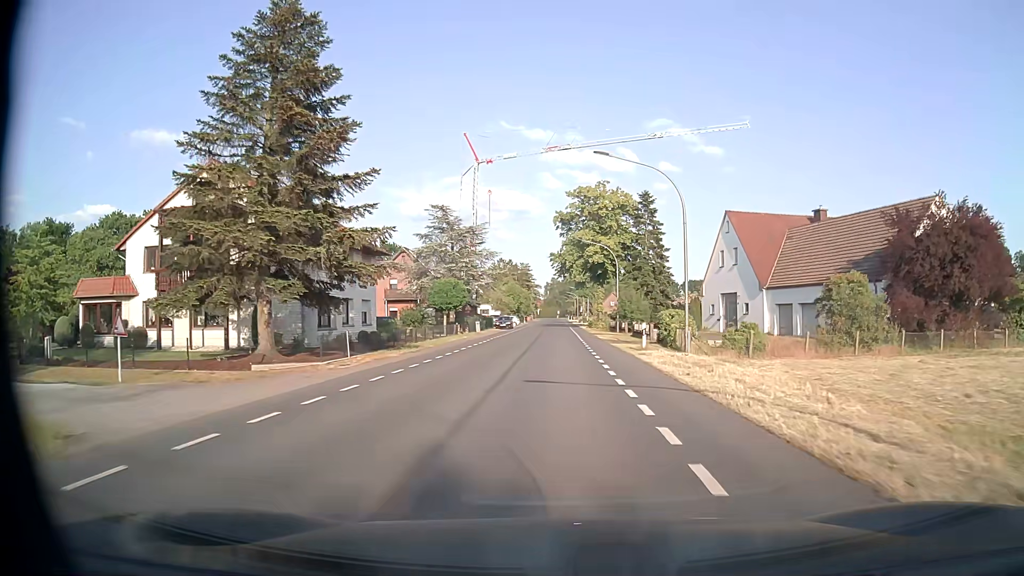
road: secondary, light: Day
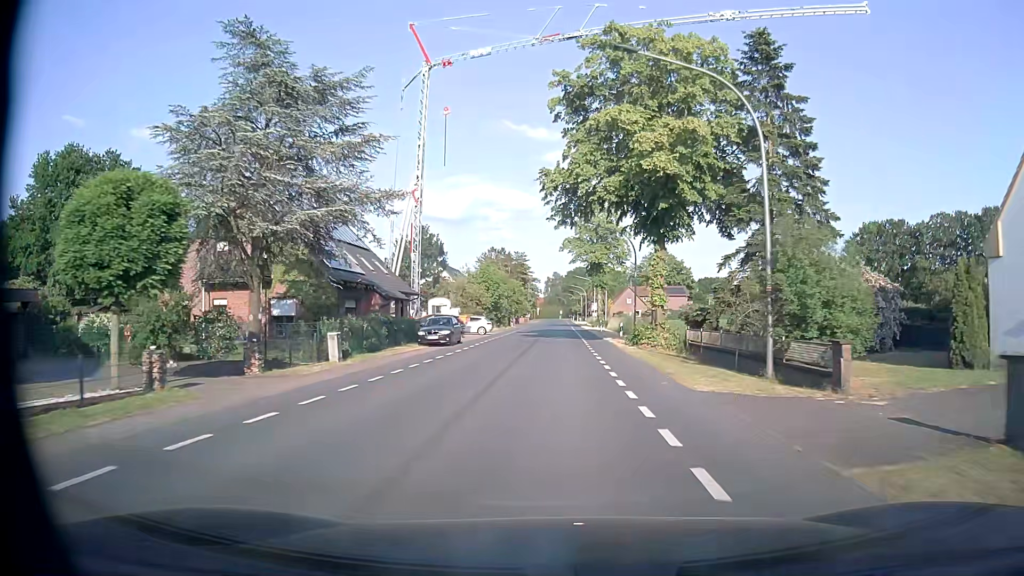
(+0.2, +40.5) m; 0°
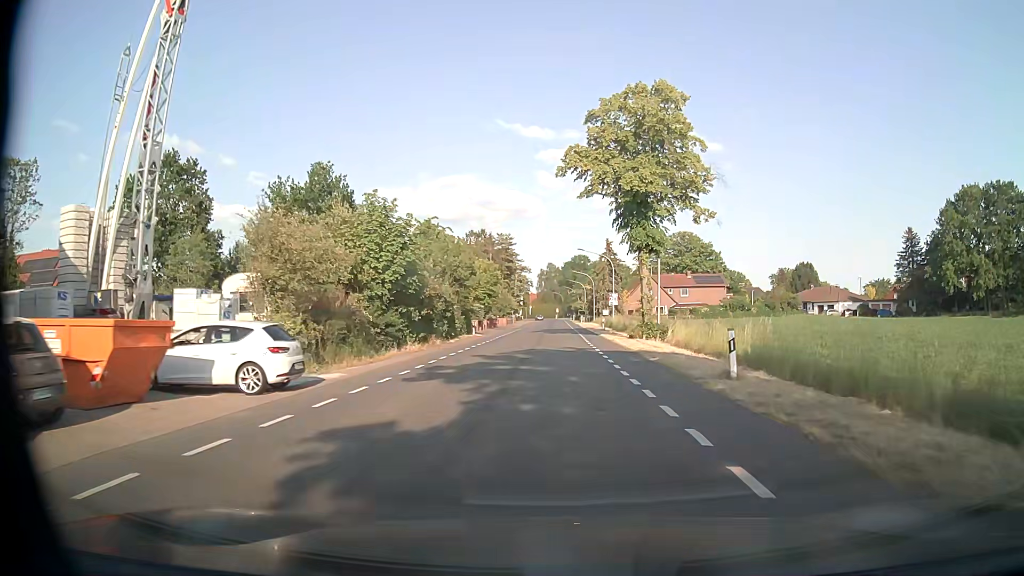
(-0.2, +40.3) m; 0°
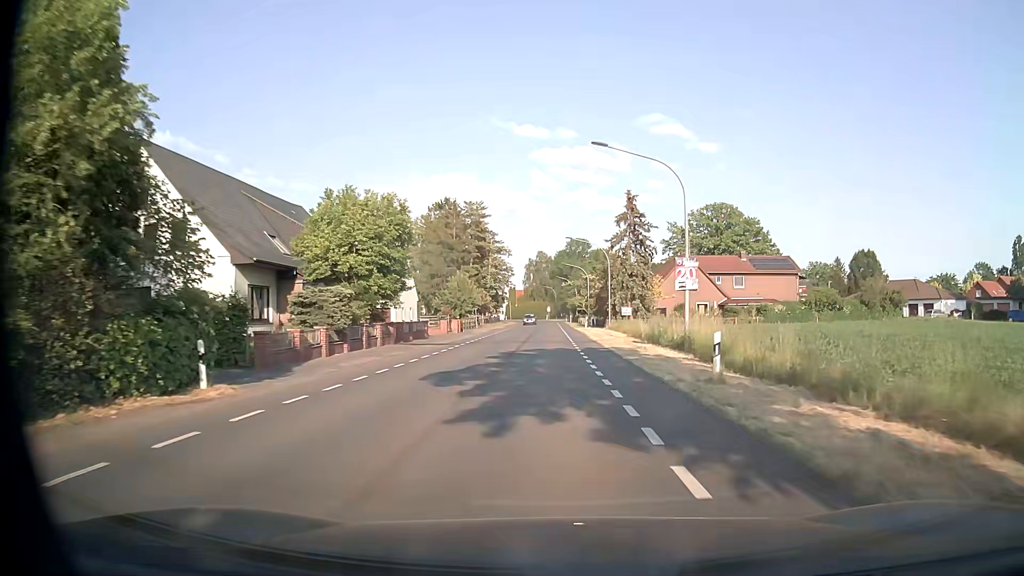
(+0.5, +40.3) m; +1°
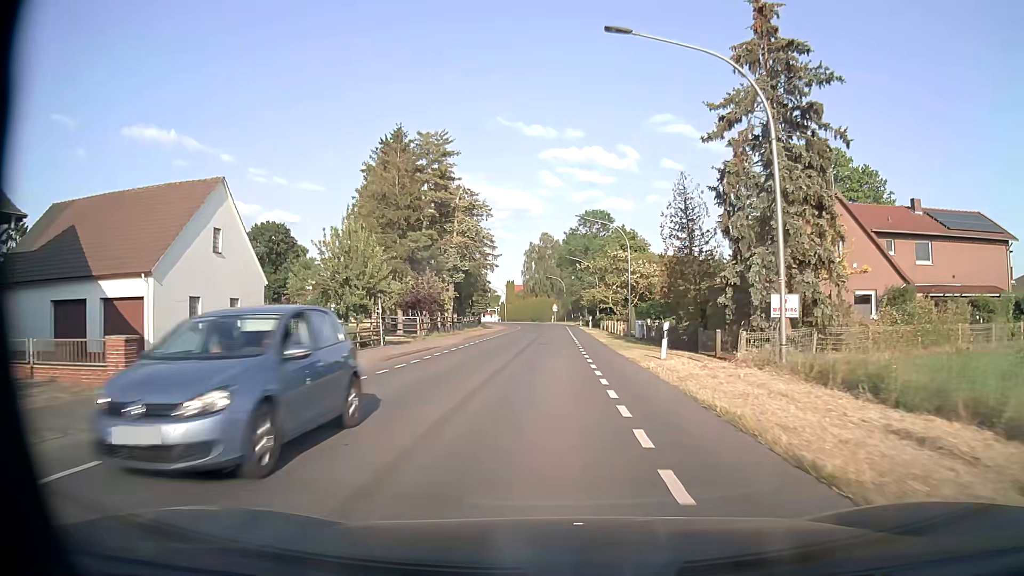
(-0.5, +40.4) m; -1°
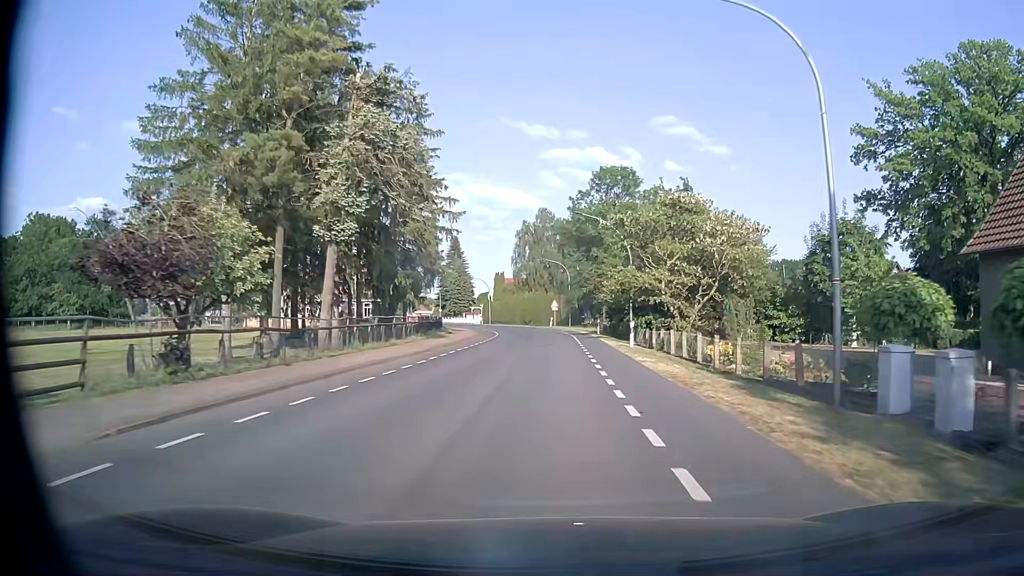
(-0.1, +32.2) m; 0°
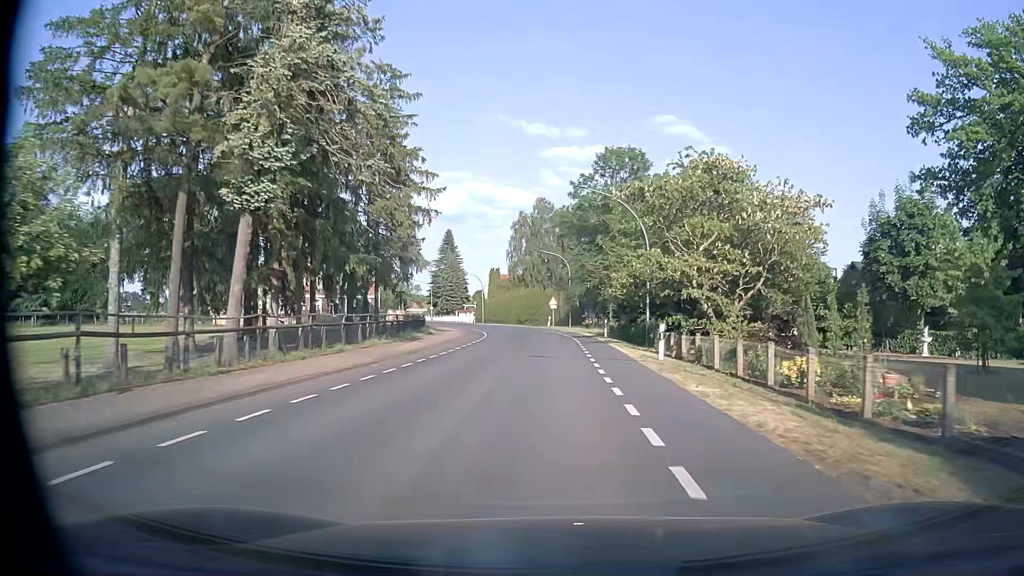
(0.0, +8.0) m; 0°
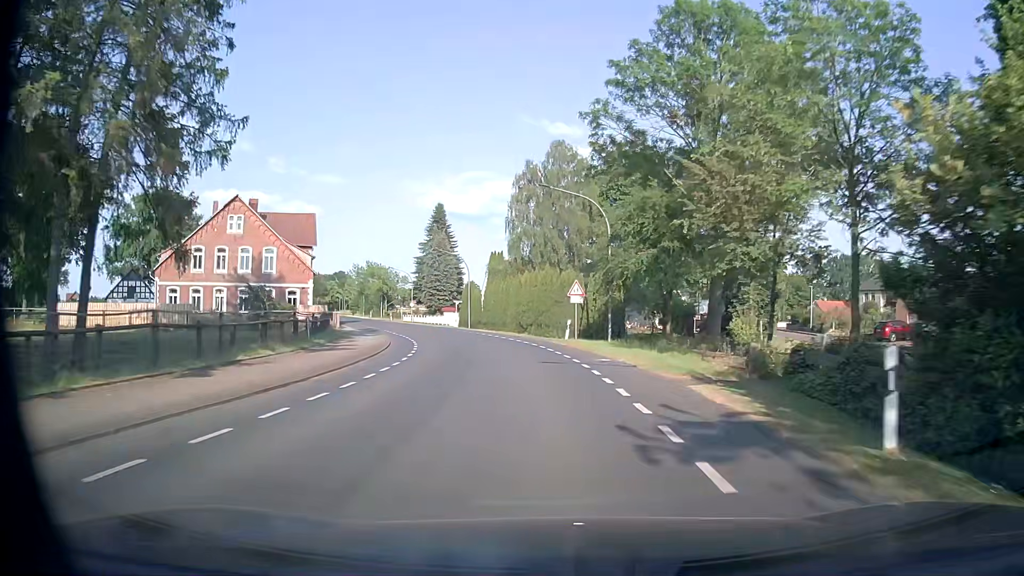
(0.0, +32.3) m; -2°
(0, +10) (-1, +20) (-3, +30) (-5, +40) (-8, +49) (-11, +58) (-15, +68) (-19, +77) (-23, +86) (-27, +95) m
